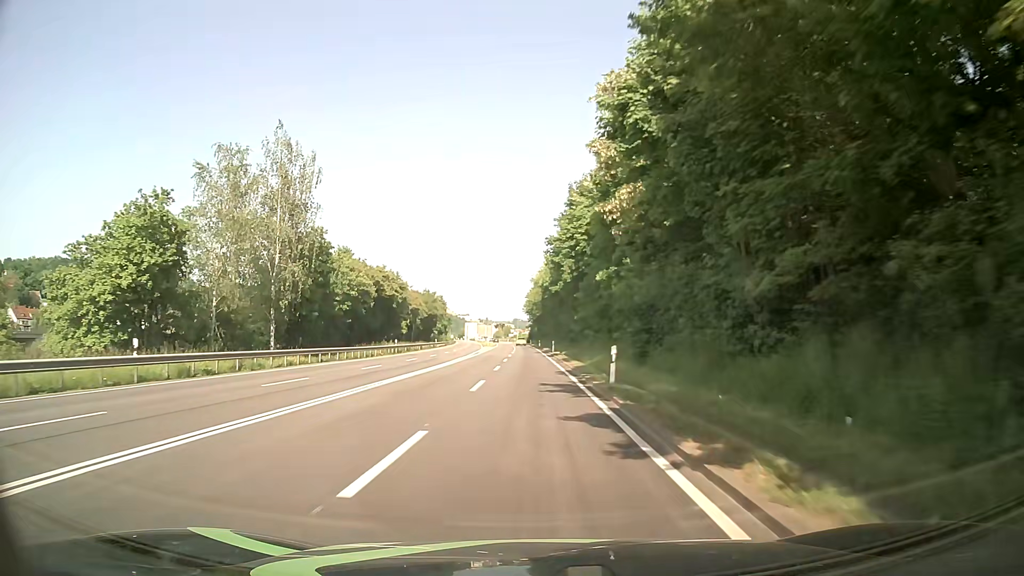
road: primary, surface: asphalt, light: Day
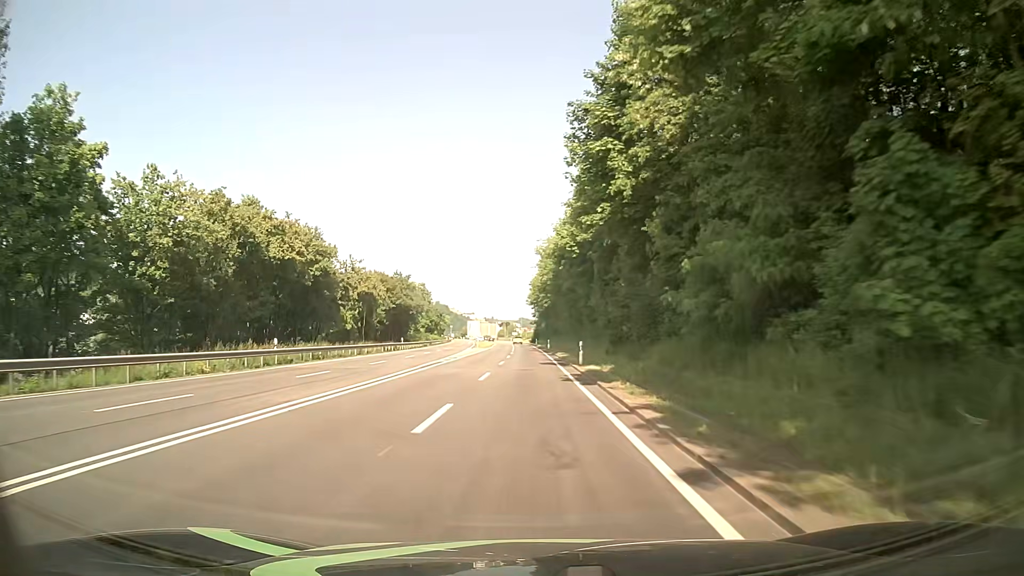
(-0.1, +32.2) m; 0°
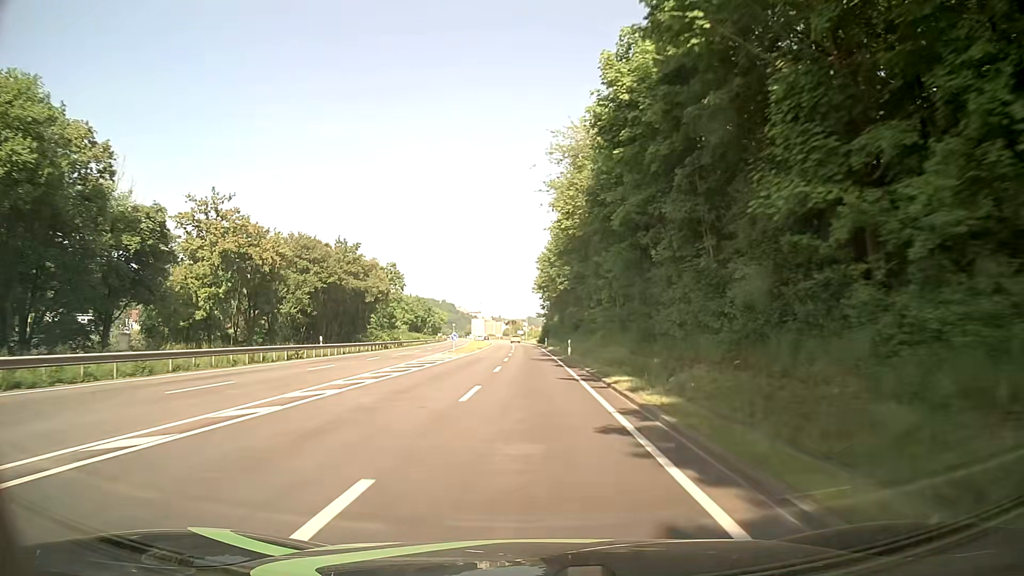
(-0.4, +32.2) m; 0°
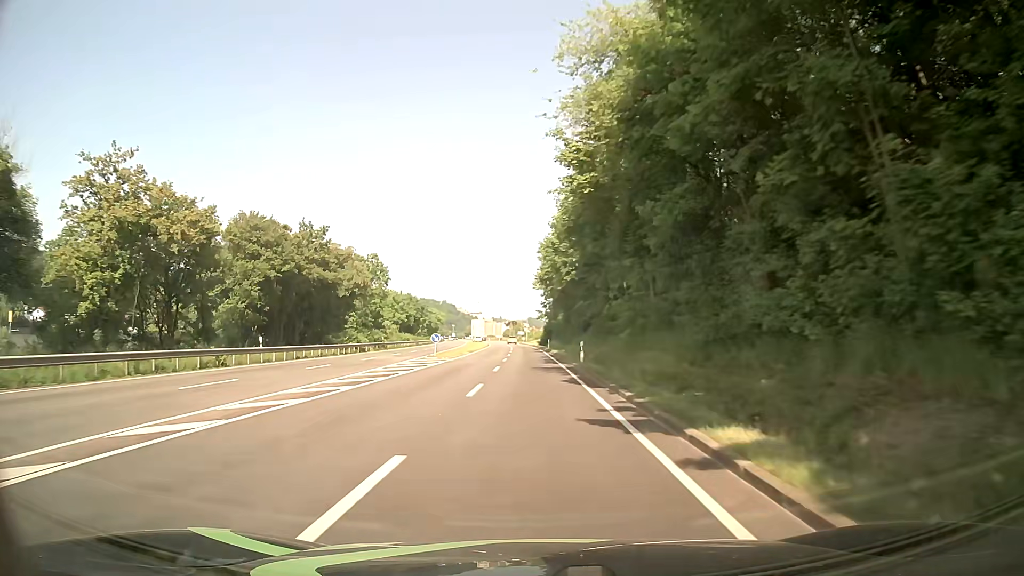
(-0.1, +10.7) m; -1°
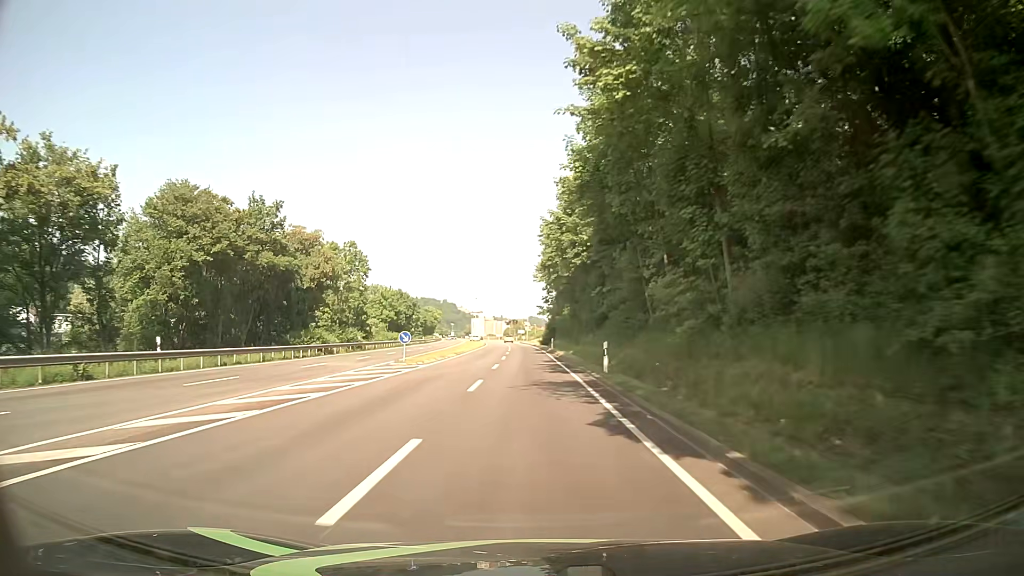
(+0.1, +10.7) m; 0°
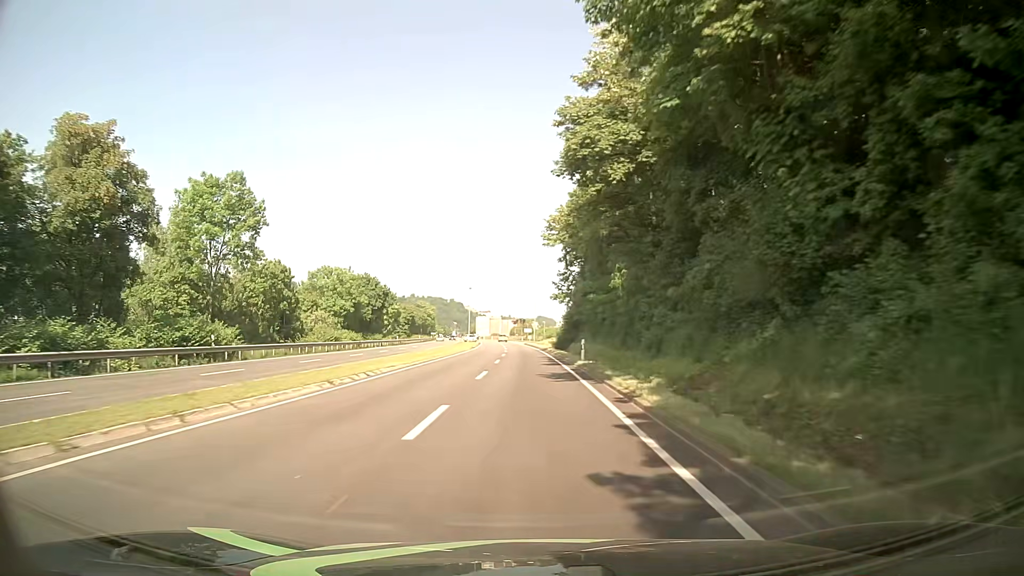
(+0.1, +32.2) m; 0°
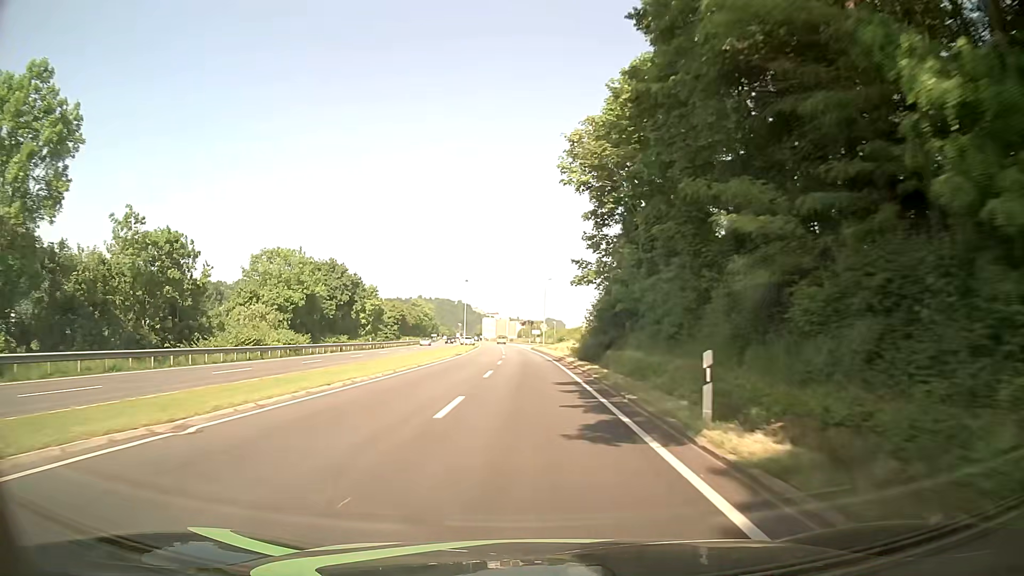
(-0.4, +21.4) m; -1°
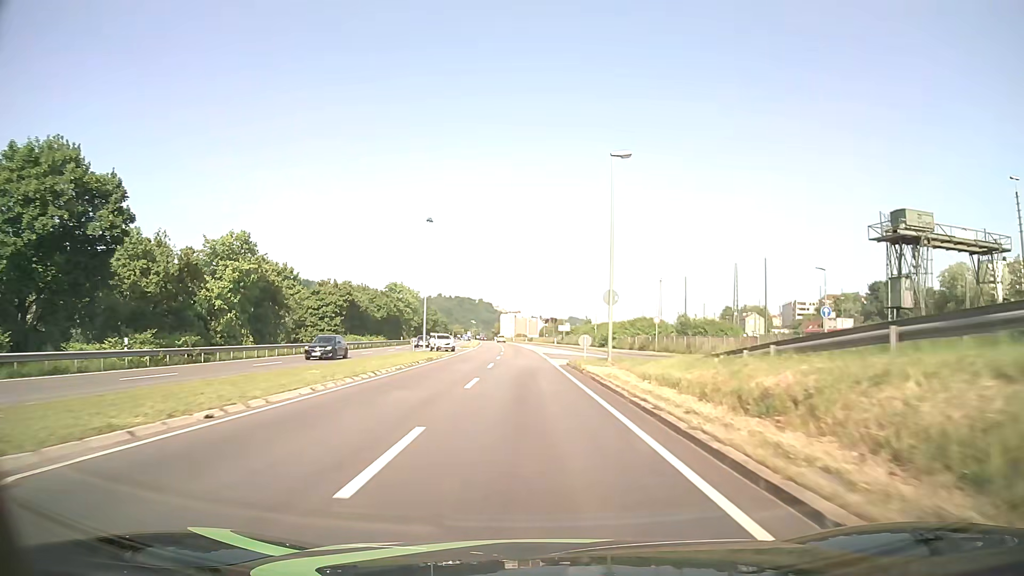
(-1.2, +53.7) m; -2°
(0, +10) (0, +20) (0, +30) (-1, +40) (-1, +50) (-1, +60) (-2, +70) (-2, +80) (-3, +90) (-3, +100) m
